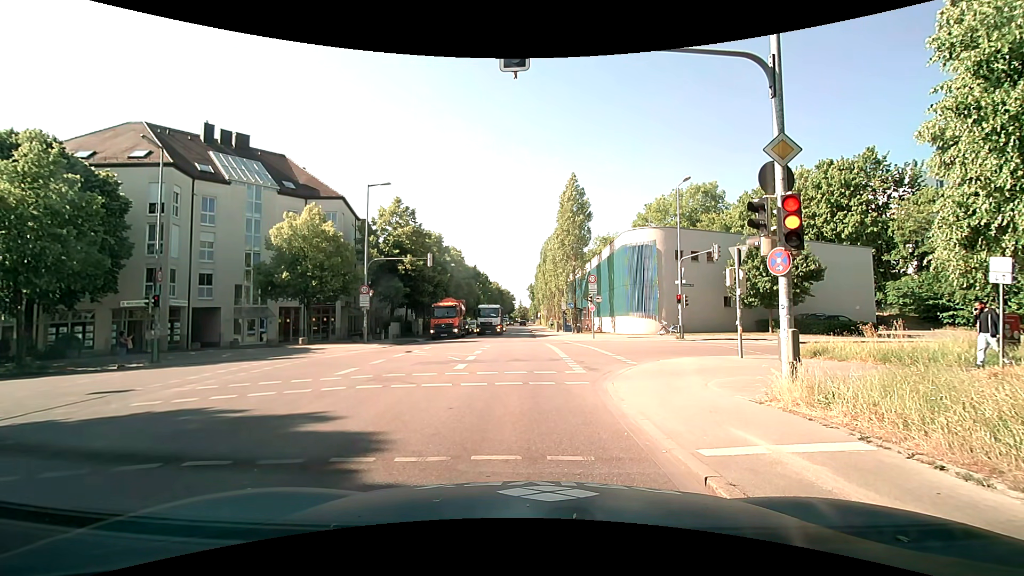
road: secondary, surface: asphalt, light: Day
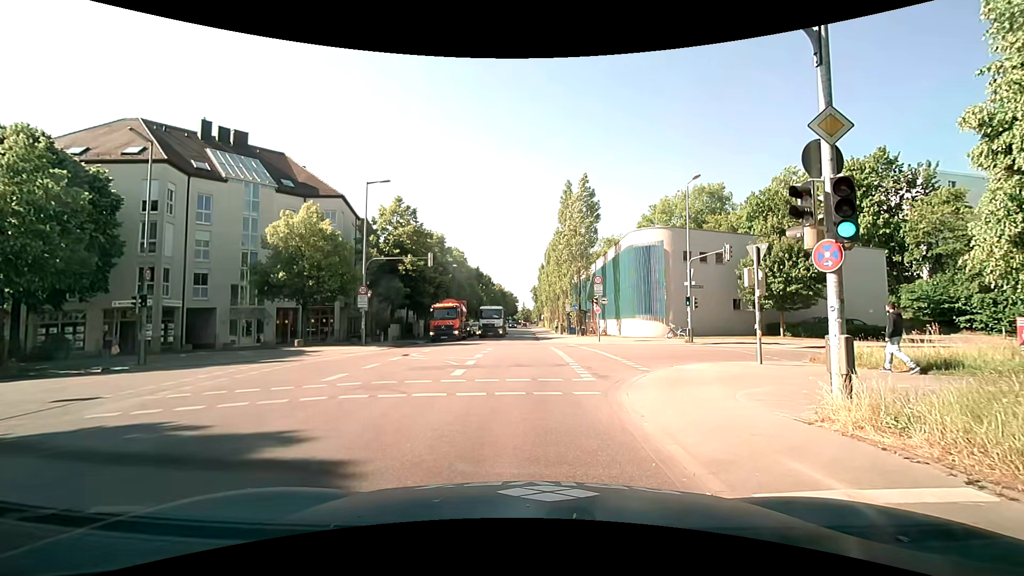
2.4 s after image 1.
(0.0, +1.2) m; -1°
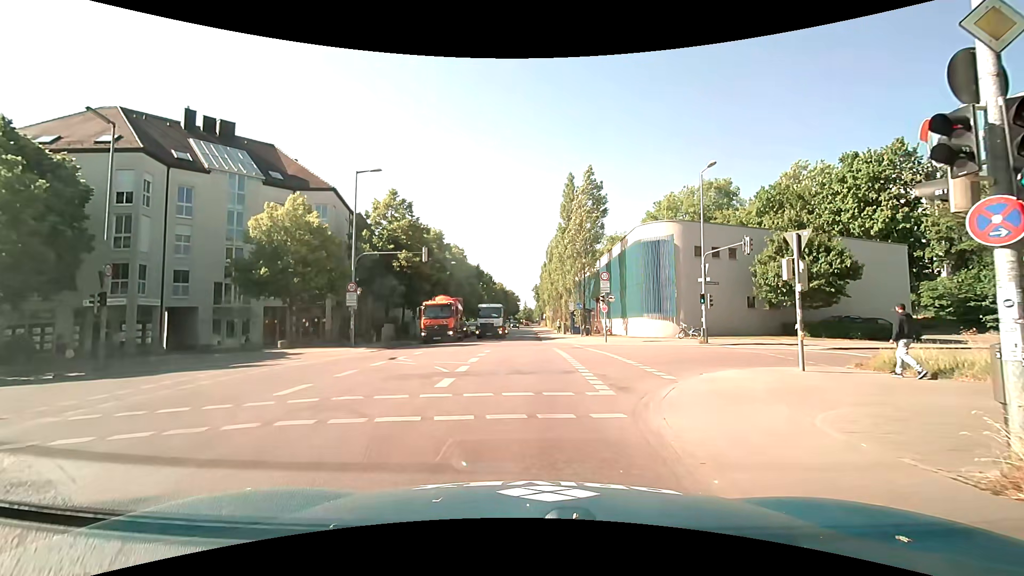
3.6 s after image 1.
(0.0, +2.4) m; +2°
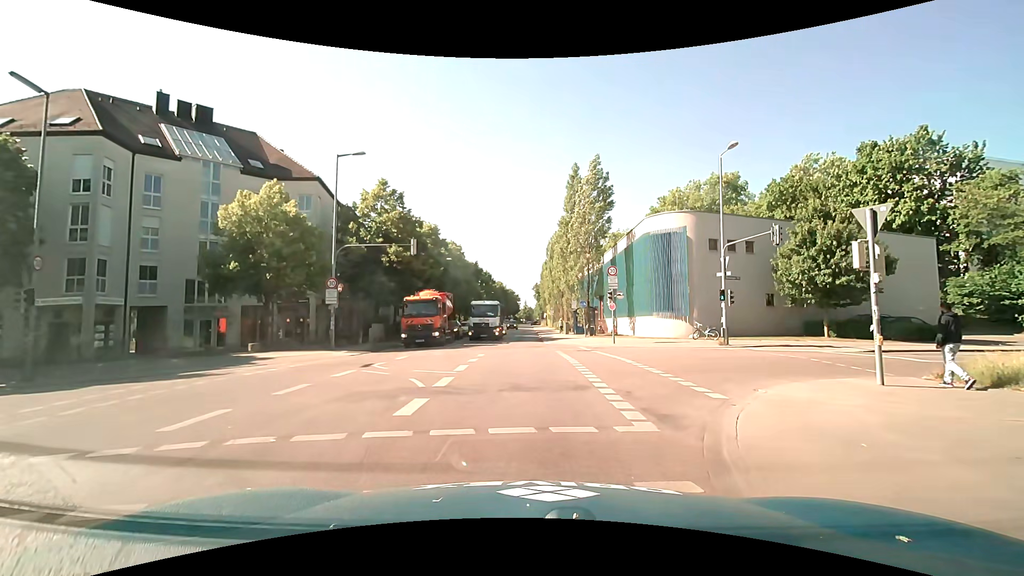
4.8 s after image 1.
(-0.1, +3.0) m; -1°
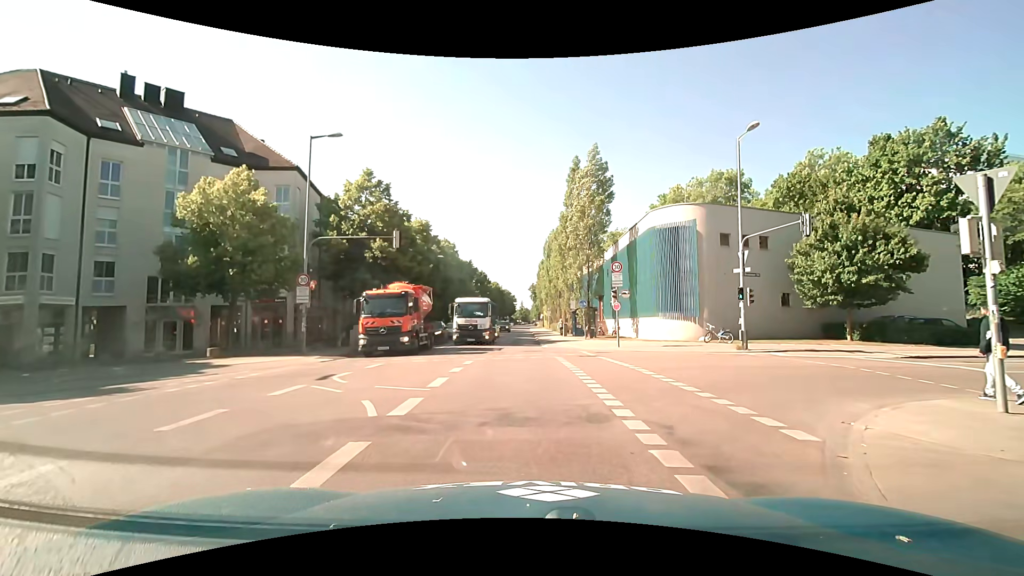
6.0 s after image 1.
(0.0, +2.8) m; 0°
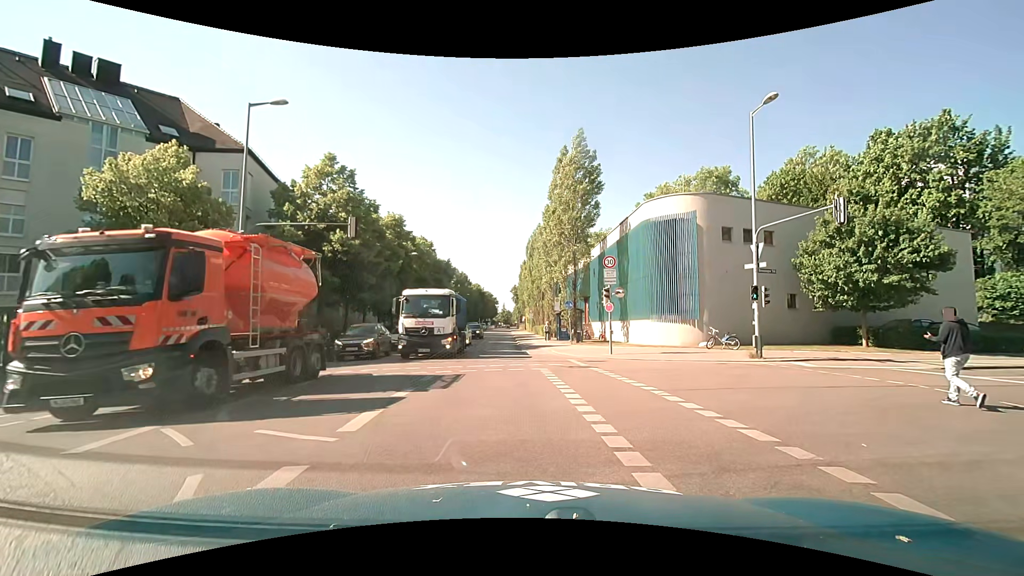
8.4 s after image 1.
(0.0, +3.6) m; -1°
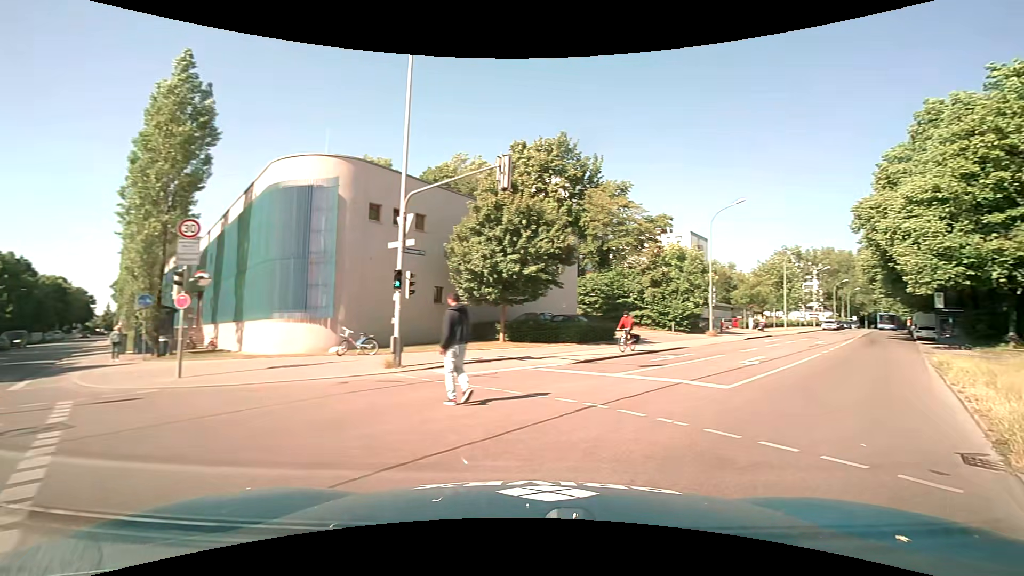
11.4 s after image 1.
(+2.4, +7.1) m; +40°
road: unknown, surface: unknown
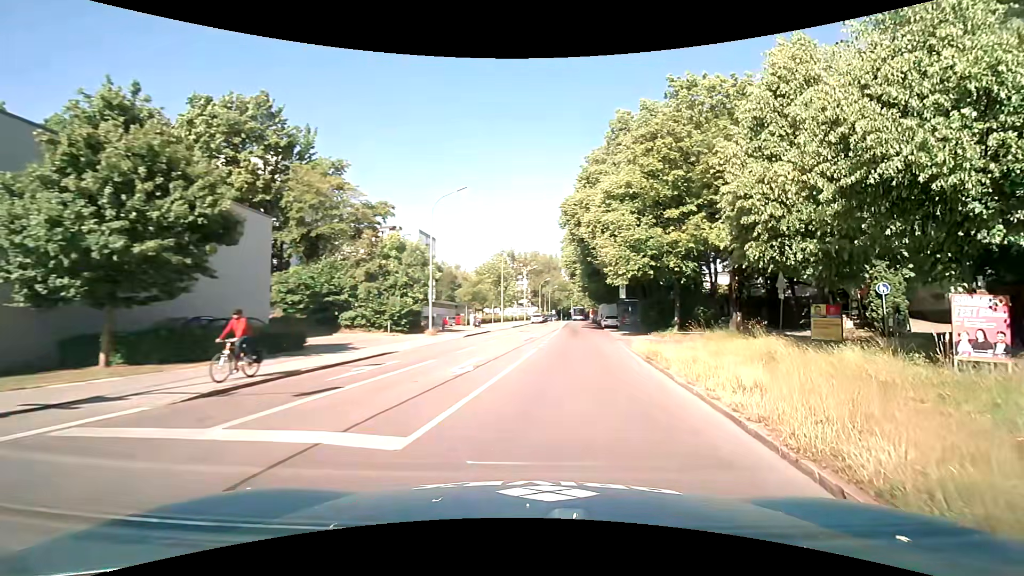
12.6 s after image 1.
(+2.0, +6.3) m; +29°
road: tertiary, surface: asphalt
(+1, +10) (+2, +20) (+3, +30) (+4, +40) (+5, +50) (+6, +60) (+7, +70) (+8, +80) (+9, +90) (+10, +100) m
